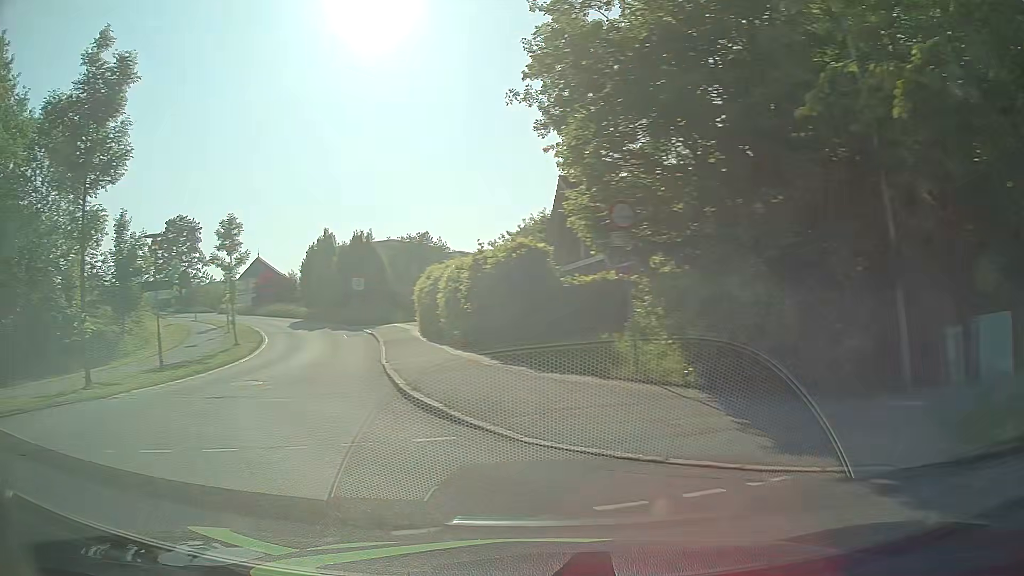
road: residential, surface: asphalt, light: Day
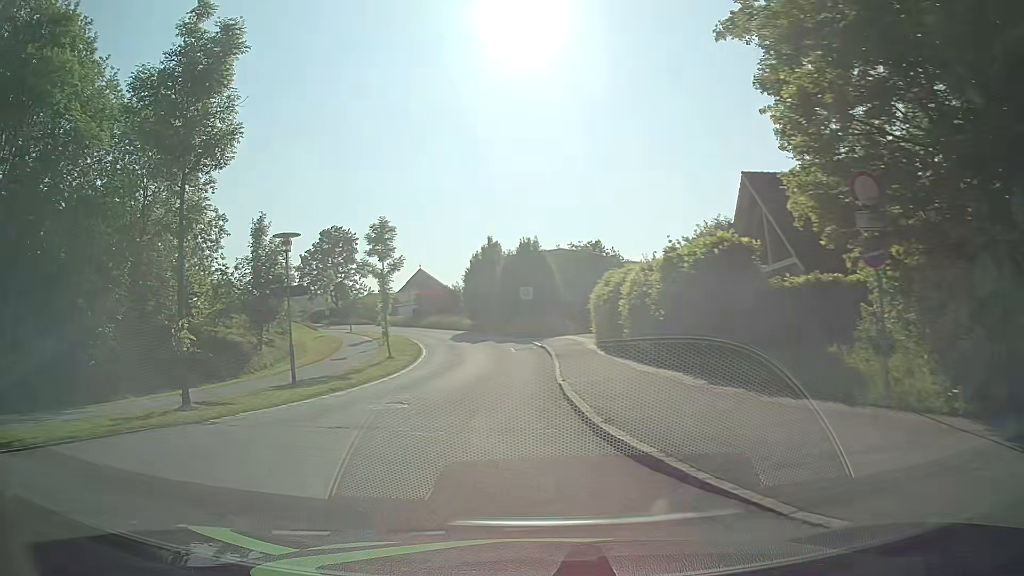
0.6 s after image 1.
(-0.4, +3.0) m; -16°
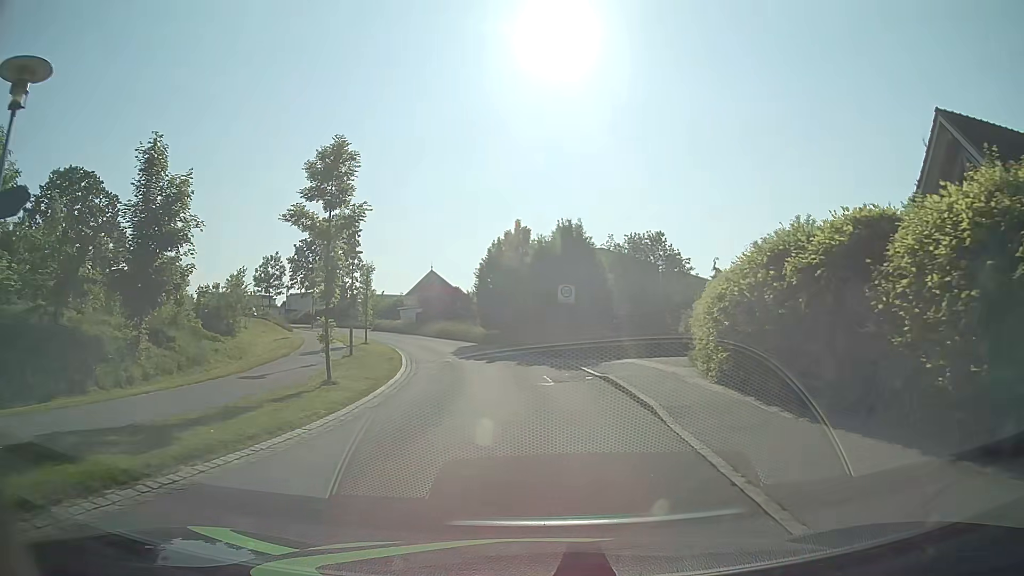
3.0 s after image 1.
(-1.1, +14.3) m; -2°
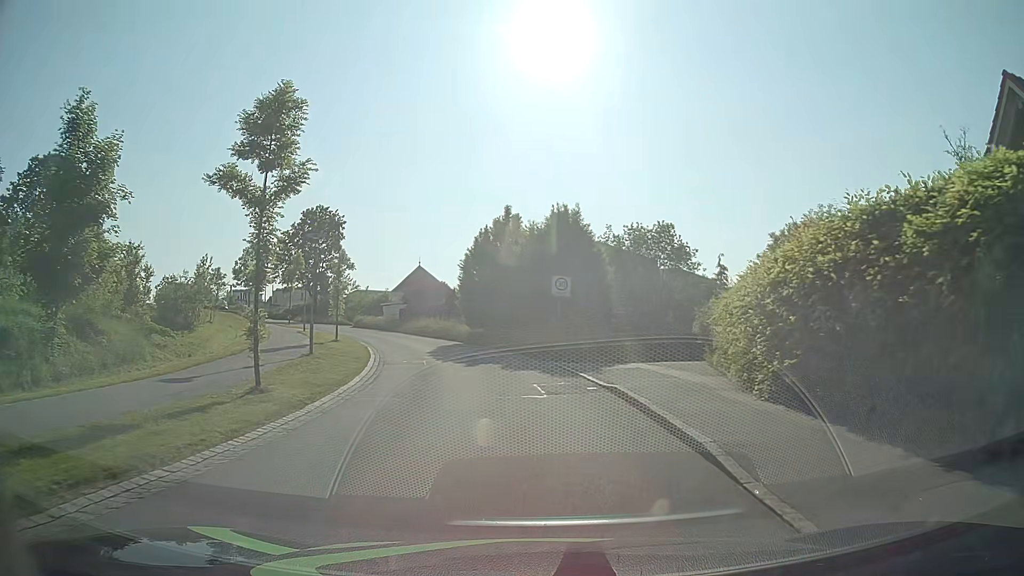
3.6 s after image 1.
(+0.1, +4.1) m; +1°
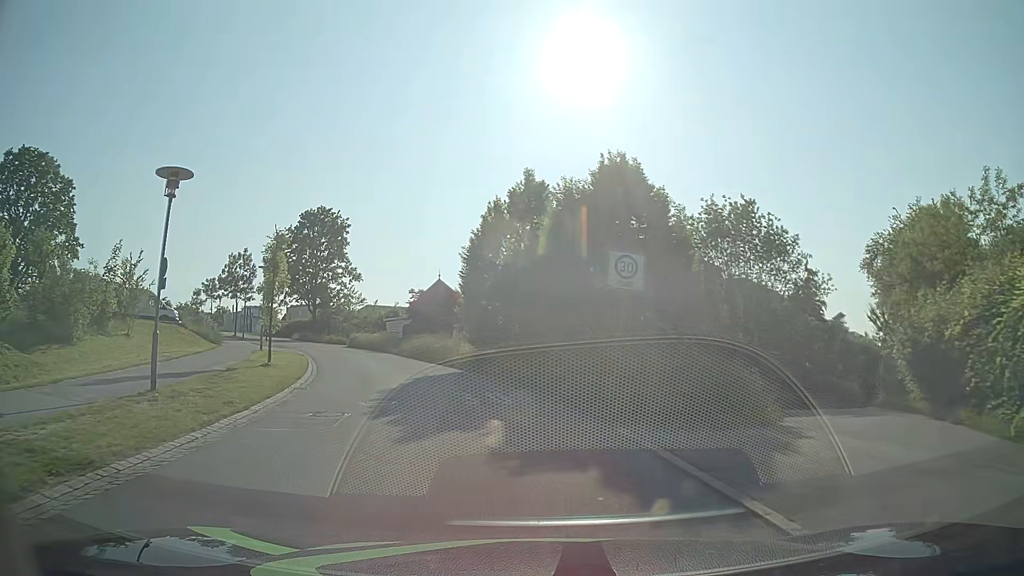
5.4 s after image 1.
(-0.1, +12.6) m; -3°
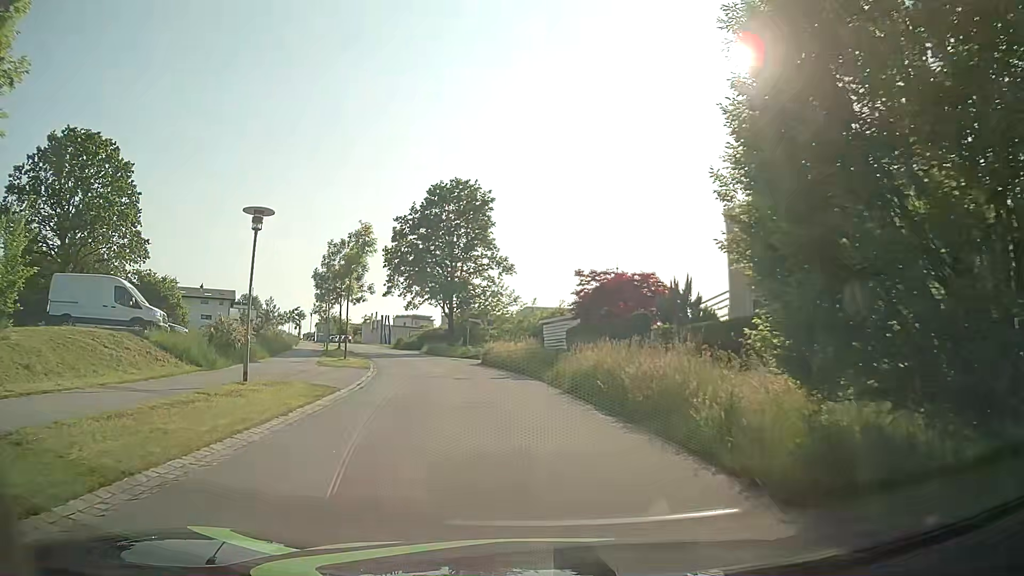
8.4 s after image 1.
(-2.8, +19.5) m; -15°
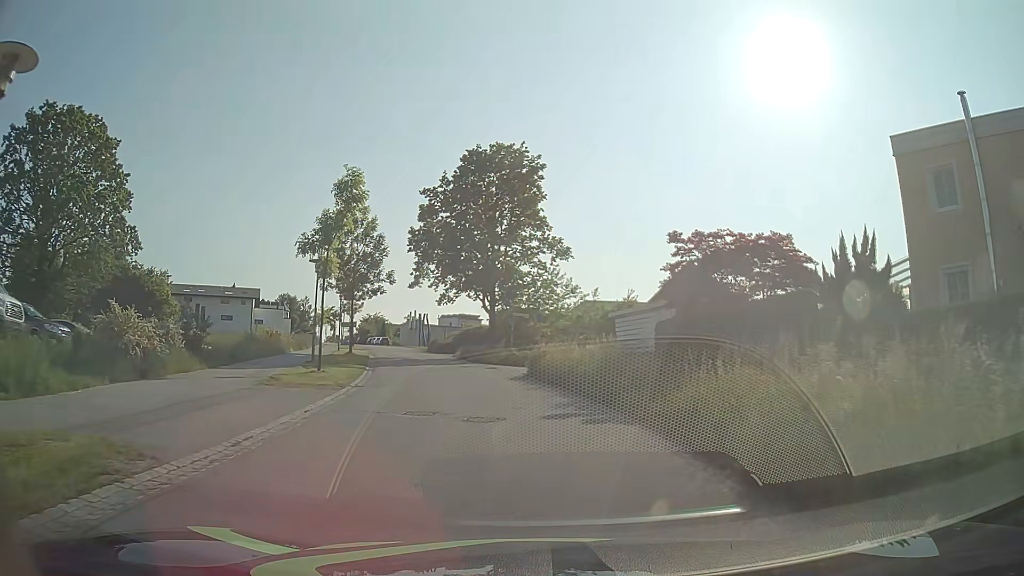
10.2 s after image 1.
(-0.6, +11.6) m; -4°
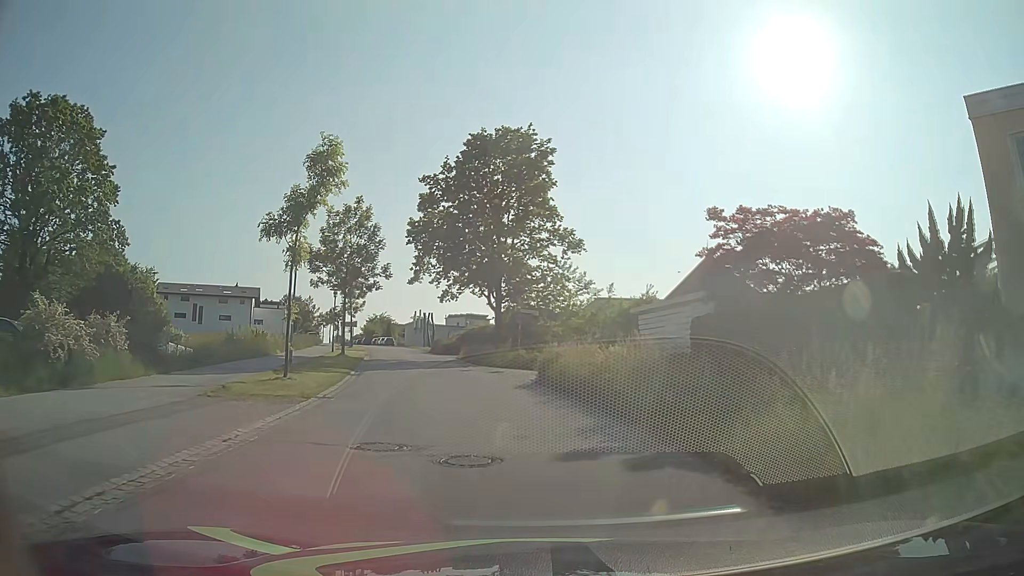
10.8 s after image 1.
(-0.1, +3.9) m; -1°
(0, +10) (-2, +20) (-3, +30) (-6, +40) (-8, +49) (-11, +59) (-13, +69) (-16, +78) (-19, +88) (-22, +97) m
